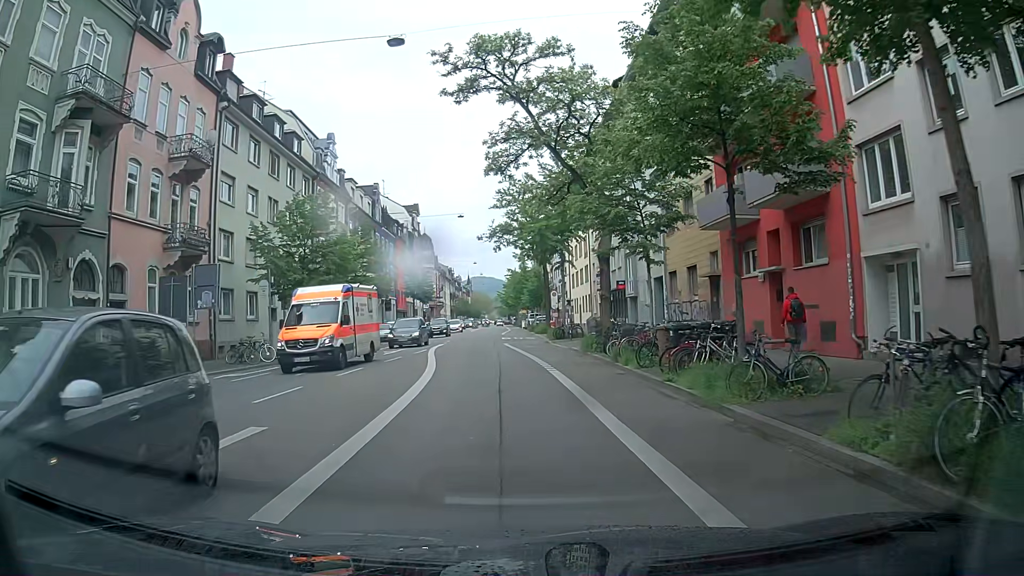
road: secondary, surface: asphalt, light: Day
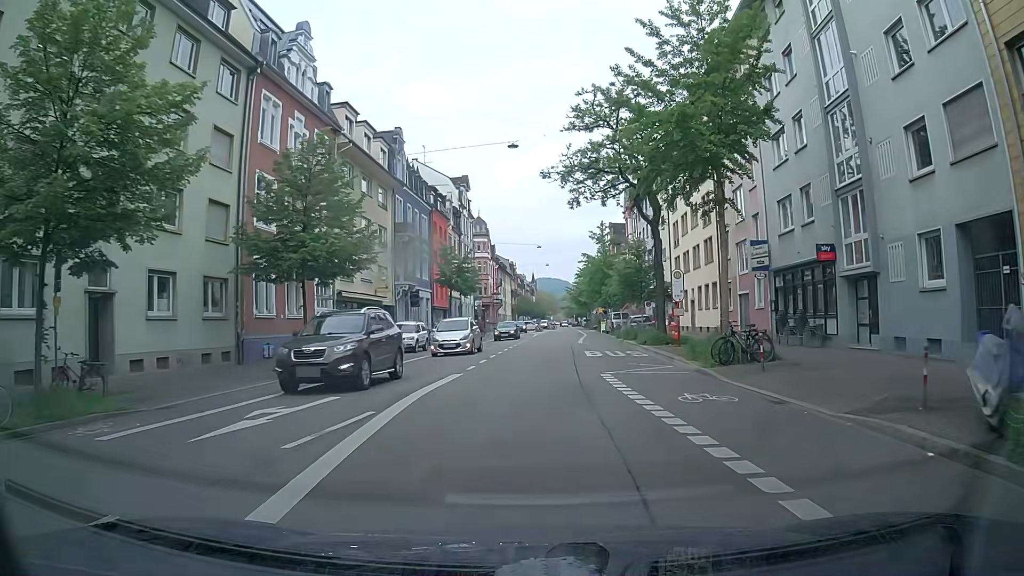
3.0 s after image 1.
(-0.5, +22.7) m; -1°
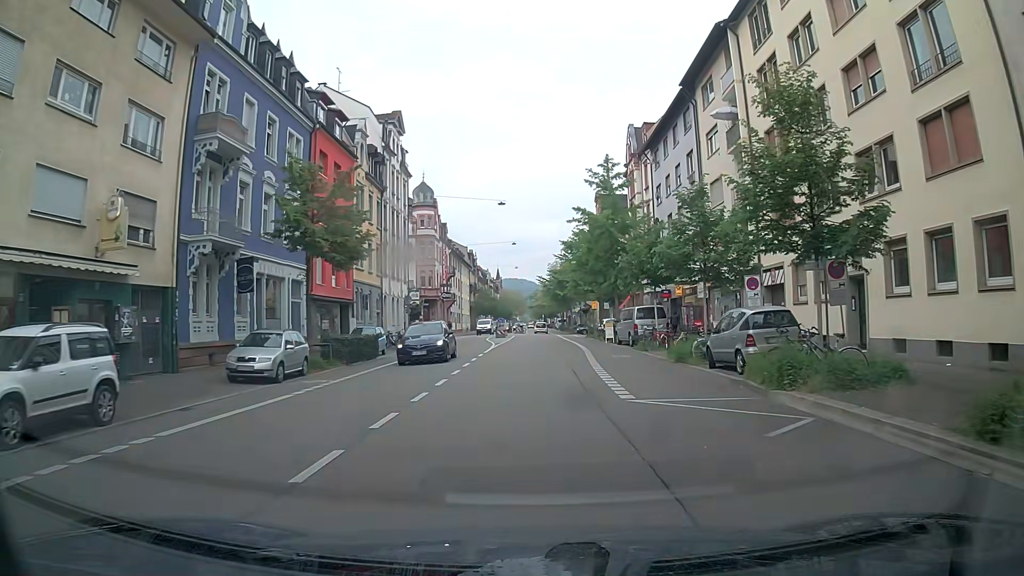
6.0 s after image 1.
(-0.1, +28.4) m; 0°
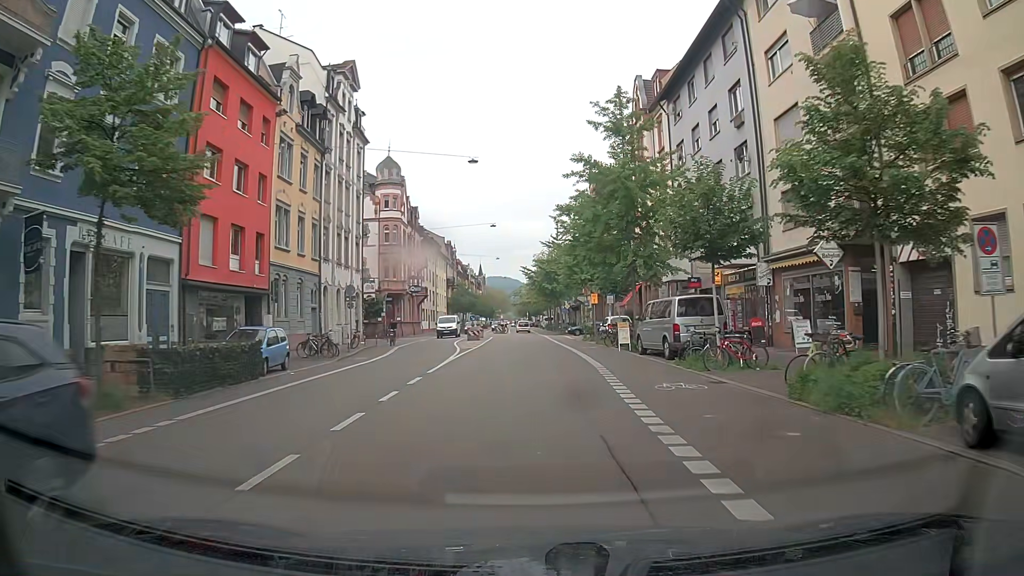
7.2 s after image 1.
(+0.2, +12.3) m; +1°
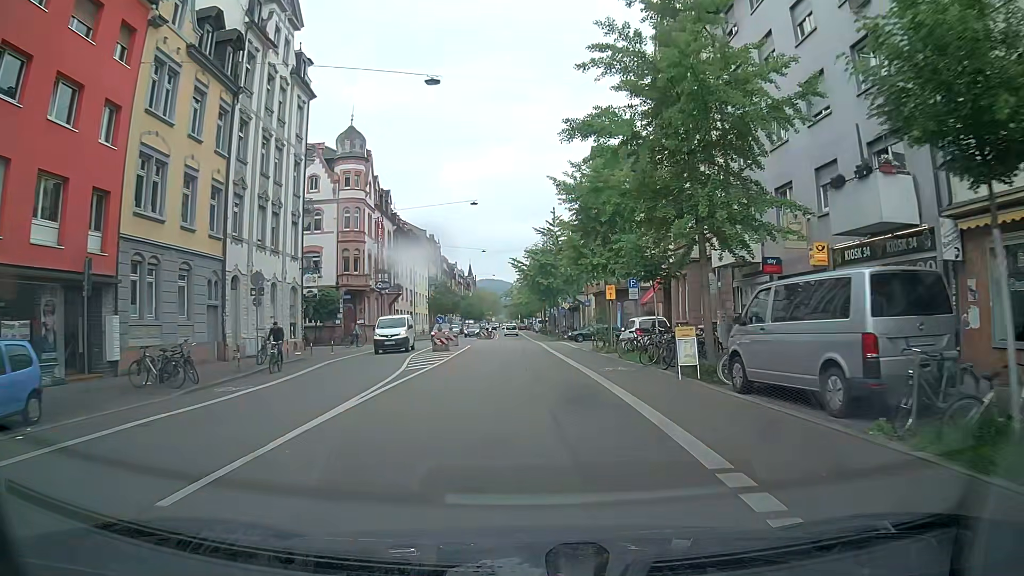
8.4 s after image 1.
(+0.2, +12.6) m; +2°
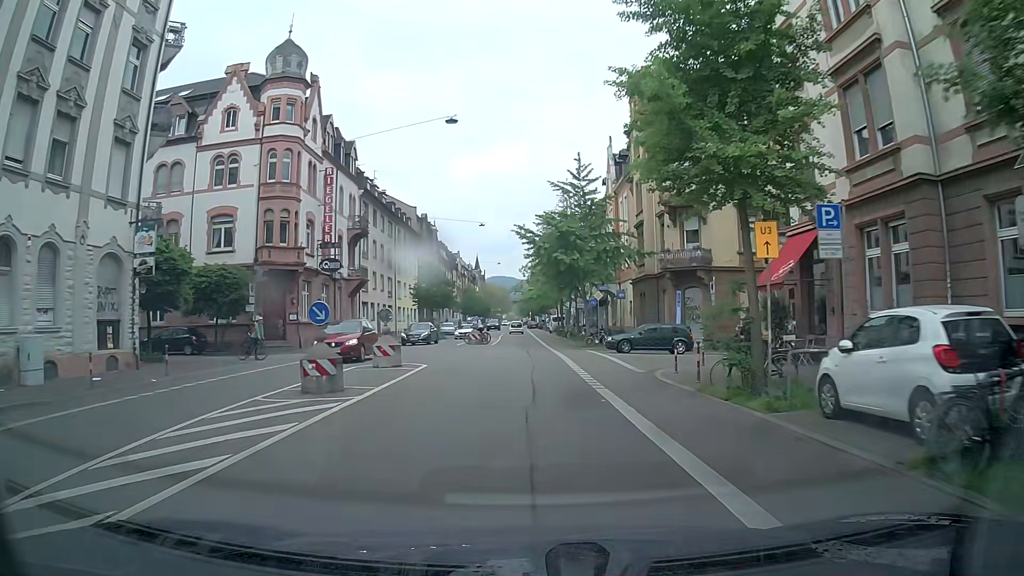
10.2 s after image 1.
(-0.5, +19.4) m; -2°
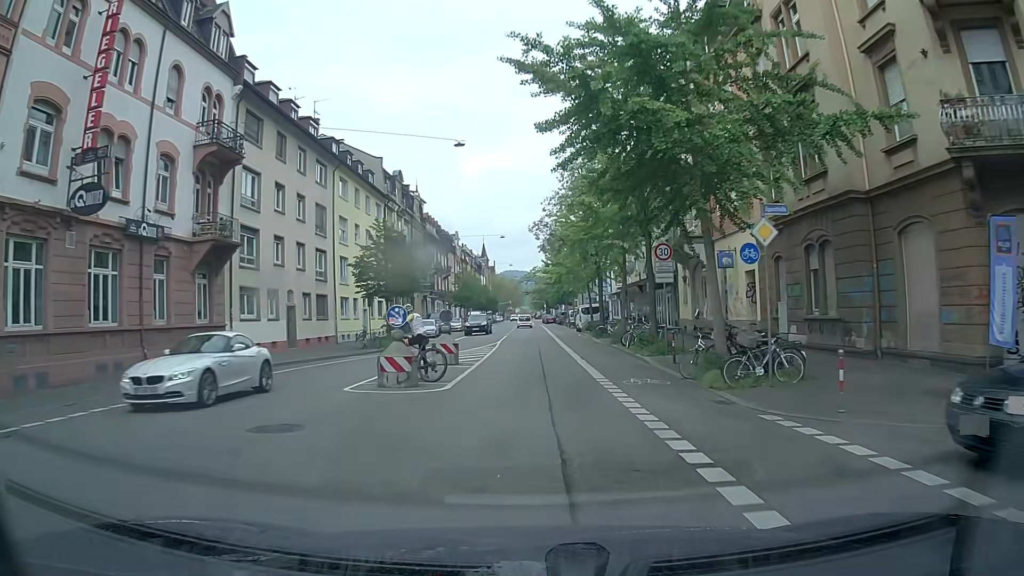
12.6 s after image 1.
(-0.2, +26.2) m; 0°
